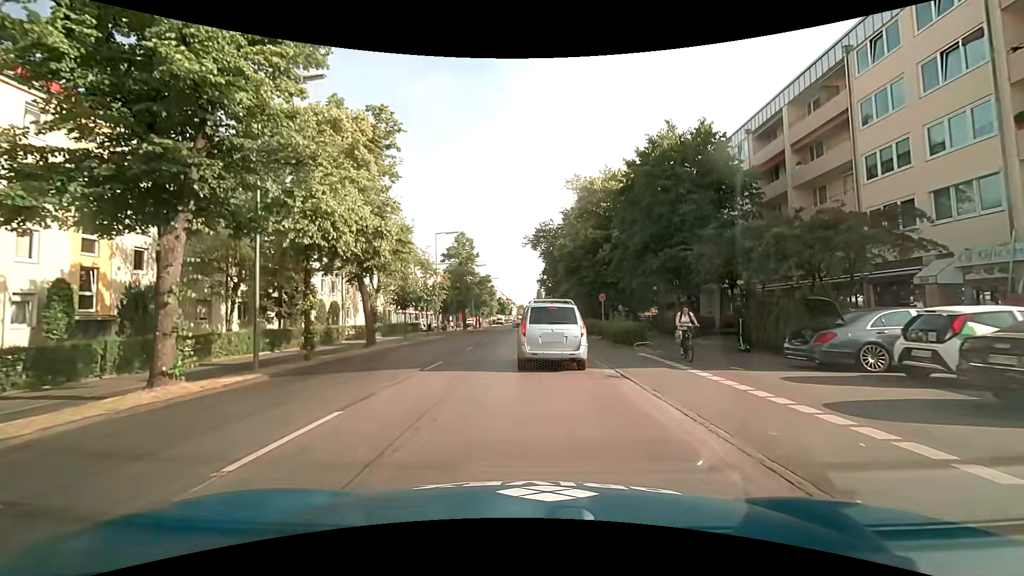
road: secondary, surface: asphalt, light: Day
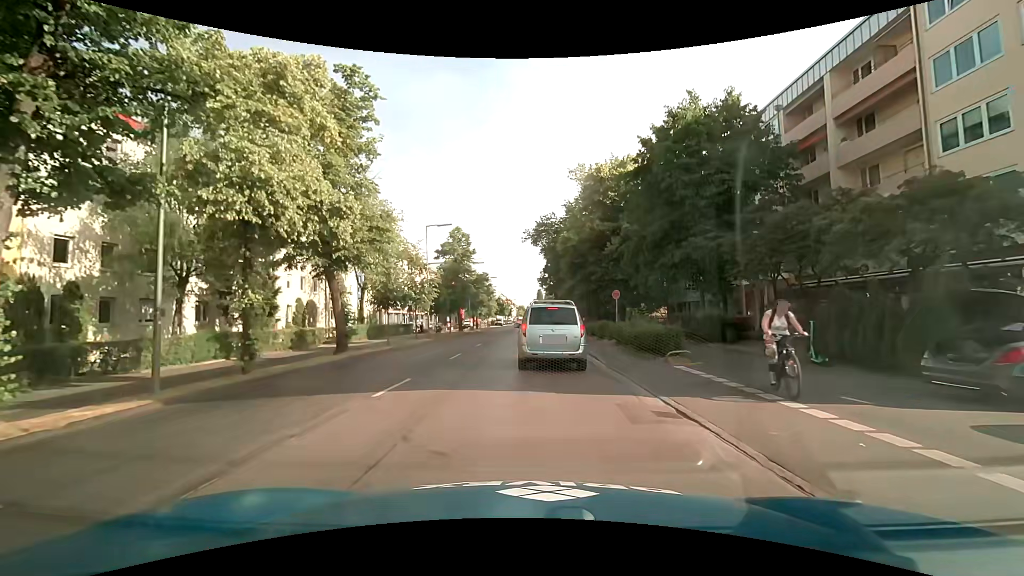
(0.0, +4.5) m; 0°
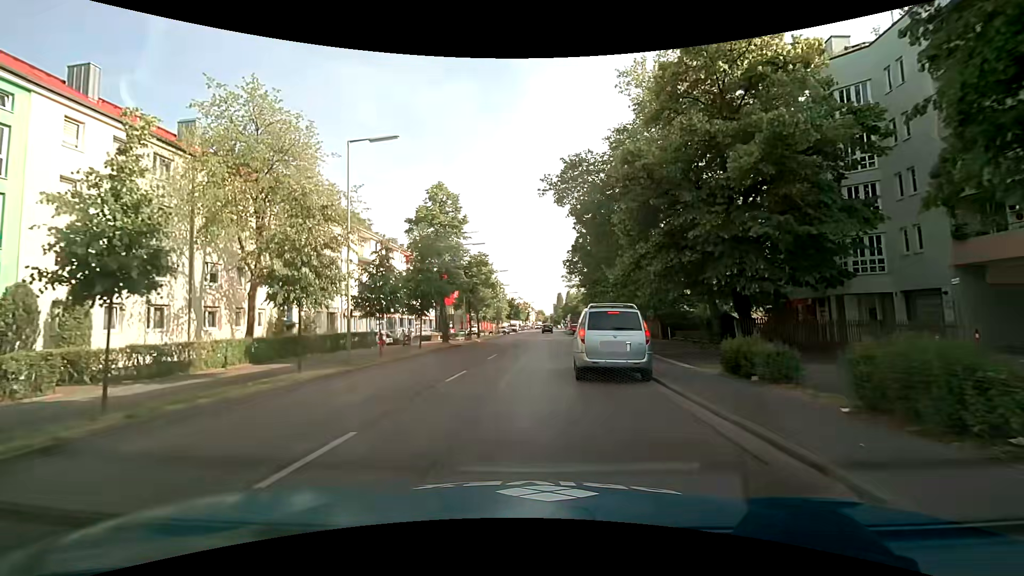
(-0.3, +22.8) m; -2°
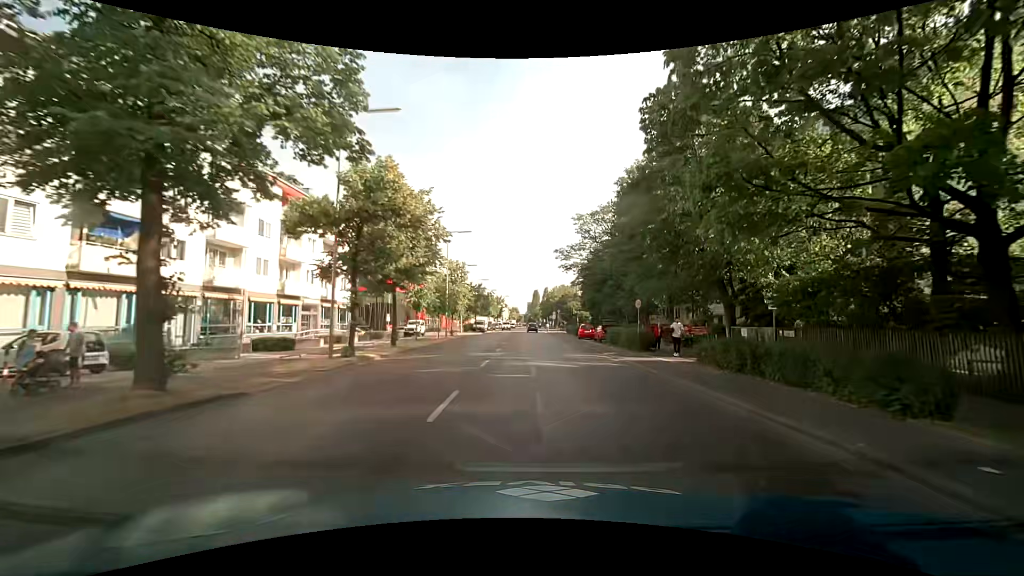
(-0.5, +32.3) m; +2°
(0, +10) (+1, +20) (+1, +30) (+2, +40) (+2, +50) (+2, +60) (+2, +70) (+1, +80) (+1, +90) (+1, +100) m
